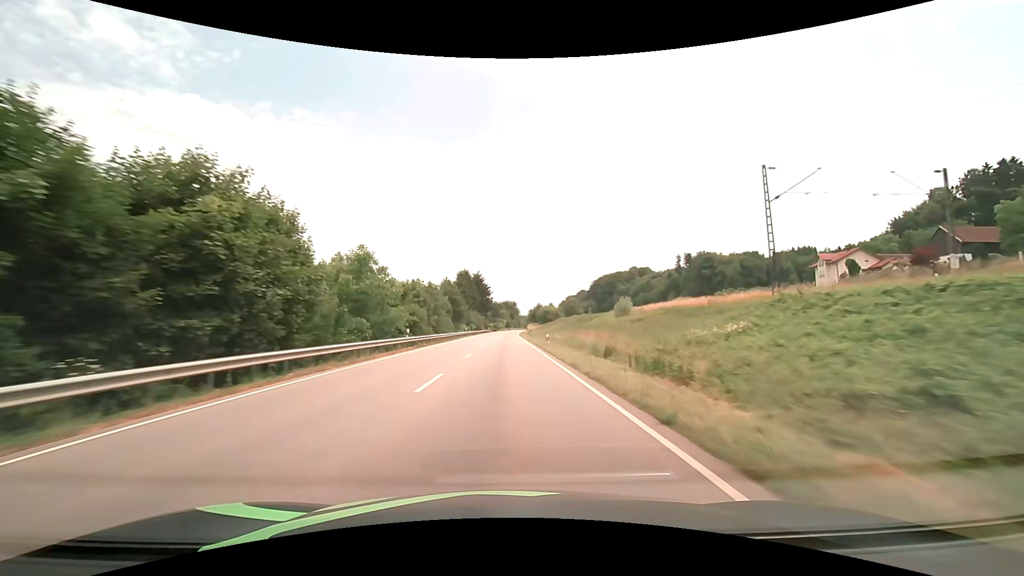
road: primary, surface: asphalt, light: Day
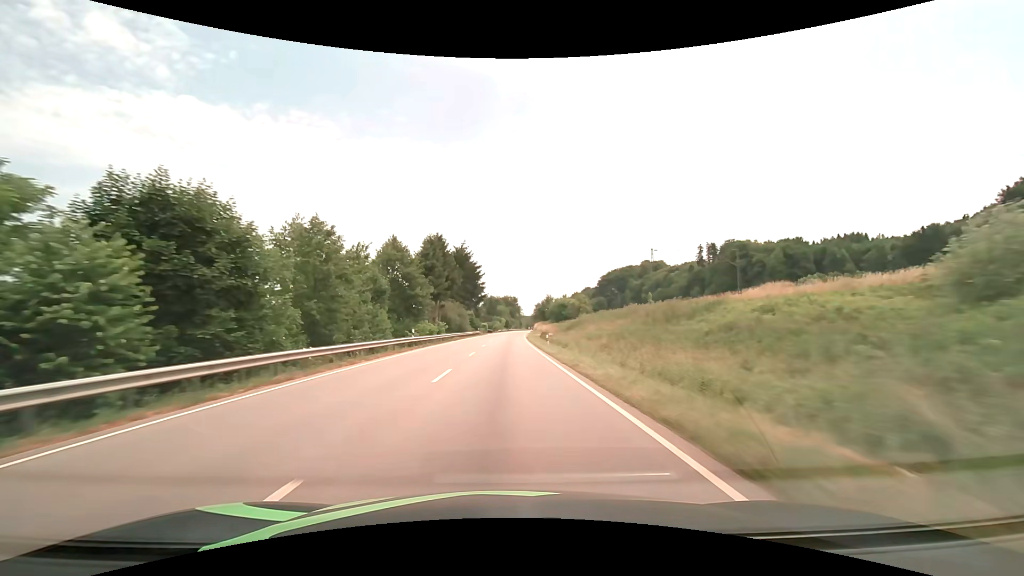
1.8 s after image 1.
(-0.1, +46.8) m; 0°
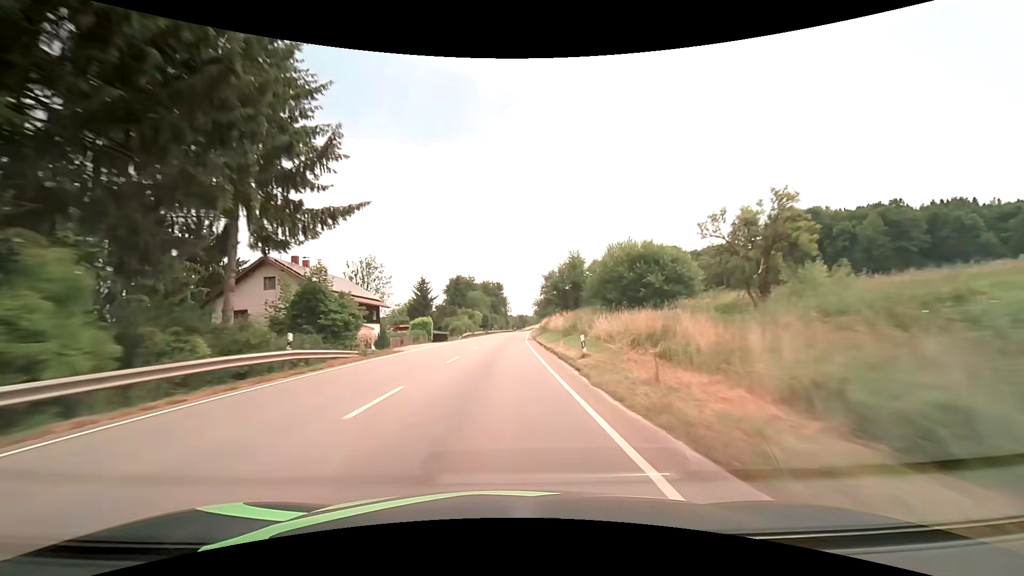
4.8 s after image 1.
(+1.3, +78.5) m; +2°
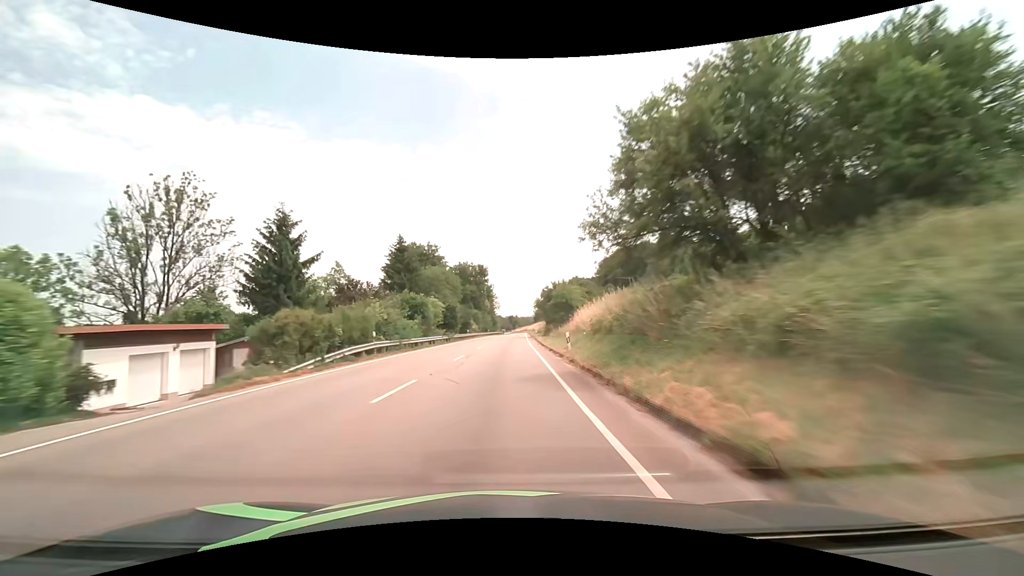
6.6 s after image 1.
(+0.4, +47.3) m; +1°
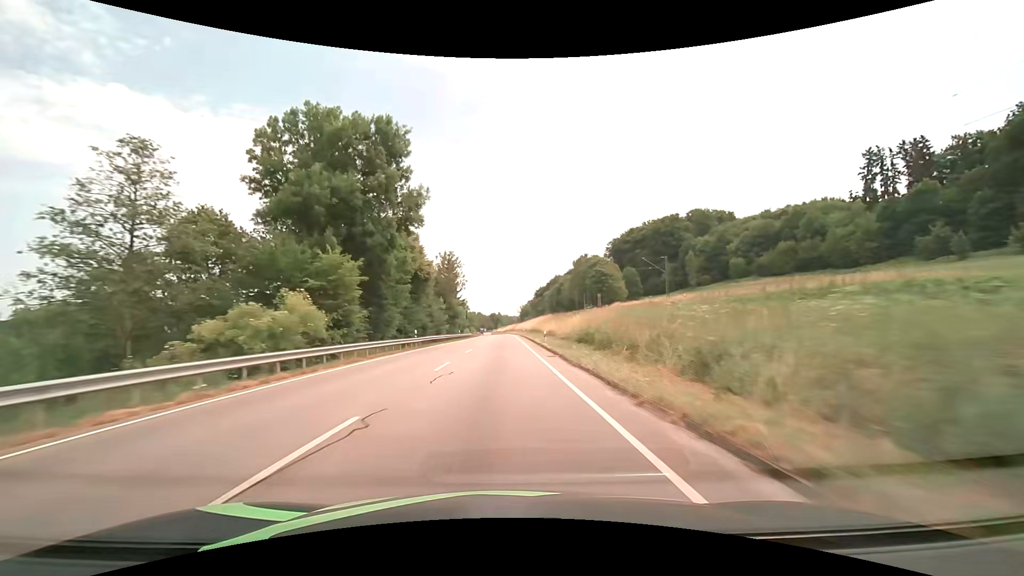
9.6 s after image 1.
(+1.5, +78.9) m; +2°
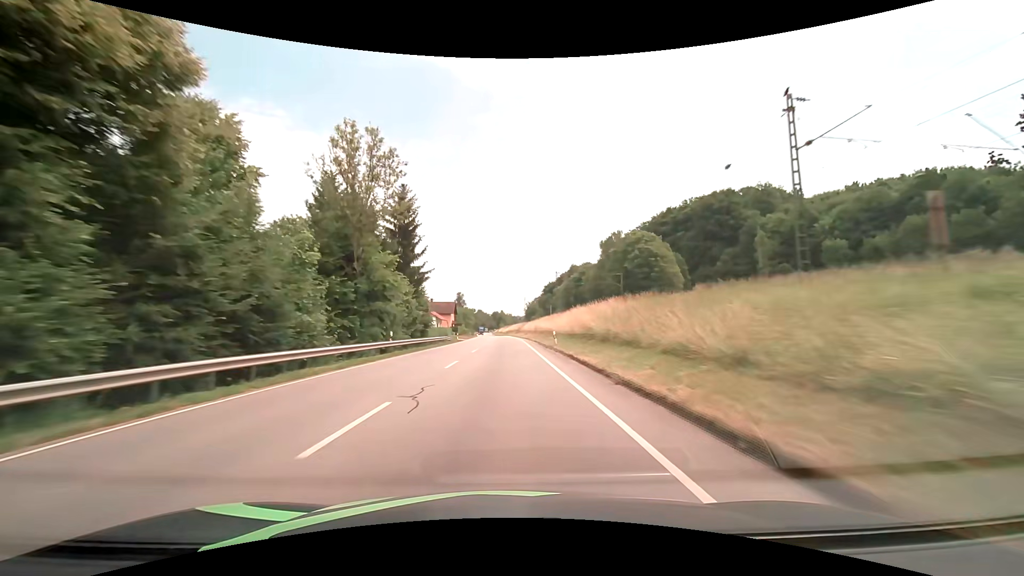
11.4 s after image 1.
(0.0, +47.3) m; 0°
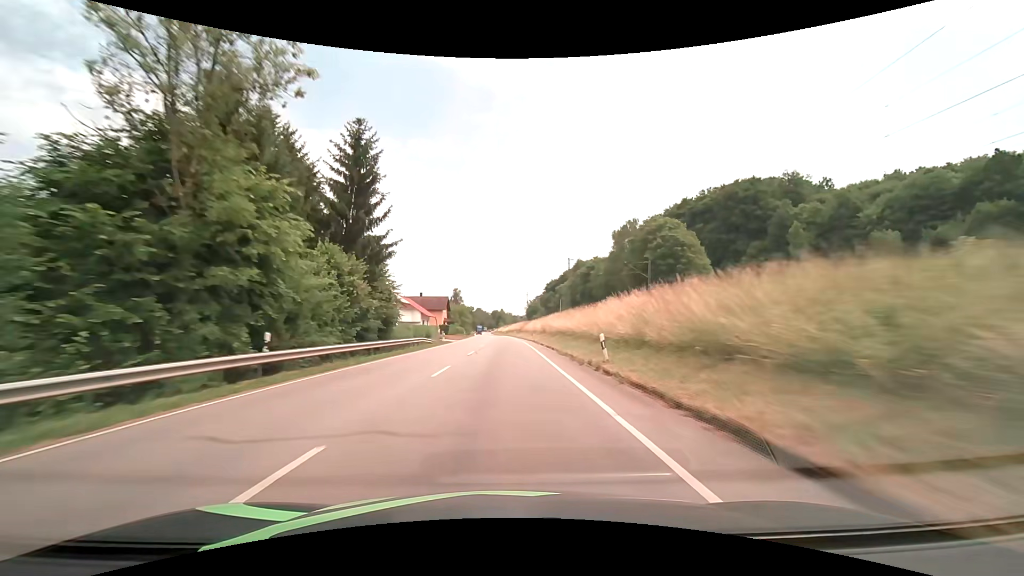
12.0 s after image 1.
(0.0, +15.8) m; 0°
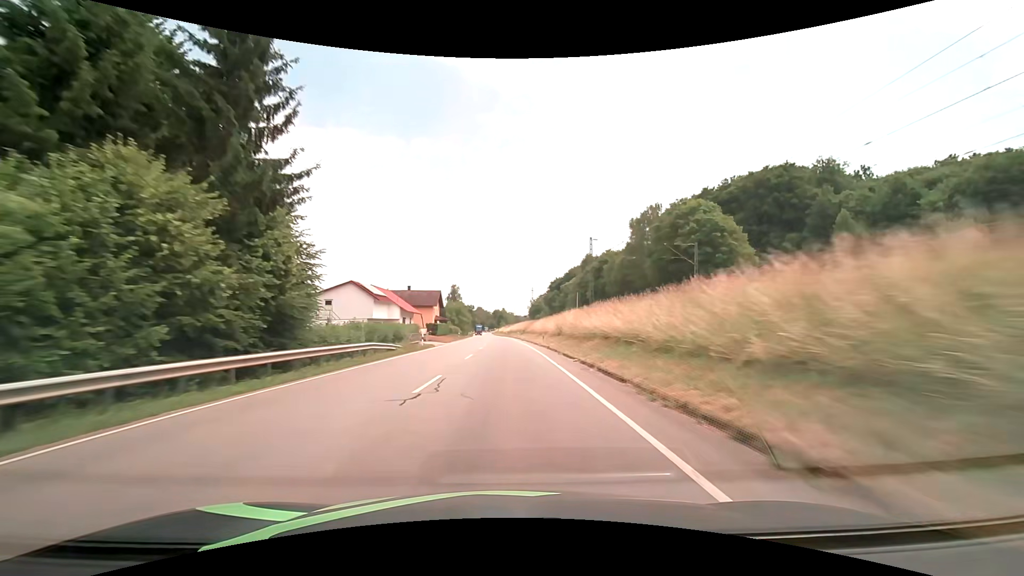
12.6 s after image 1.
(0.0, +15.8) m; 0°
(0, +10) (0, +20) (0, +30) (0, +40) (0, +50) (-1, +60) (-1, +70) (-1, +80) (-1, +90) (-2, +100) m
